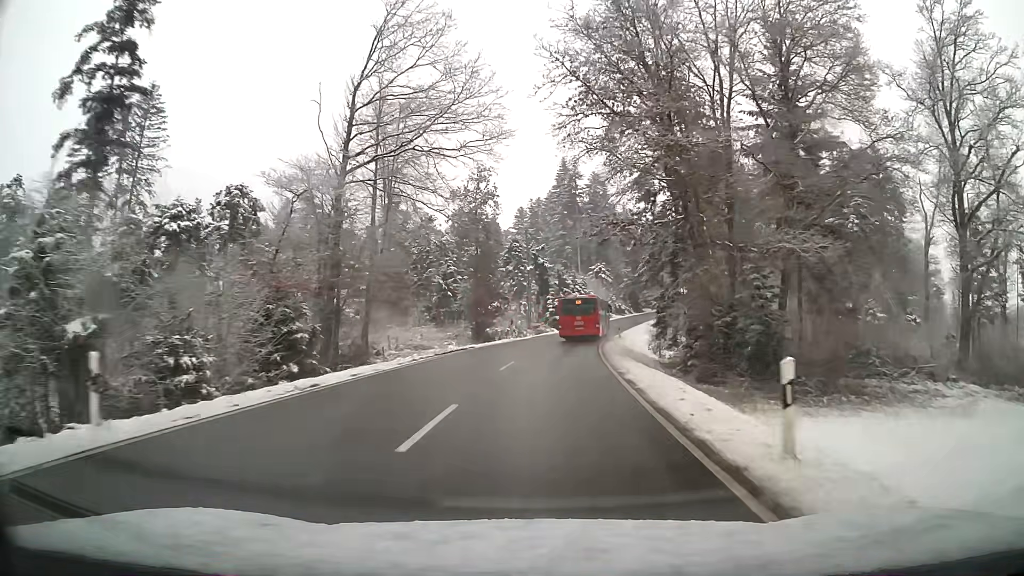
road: tertiary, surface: asphalt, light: Day
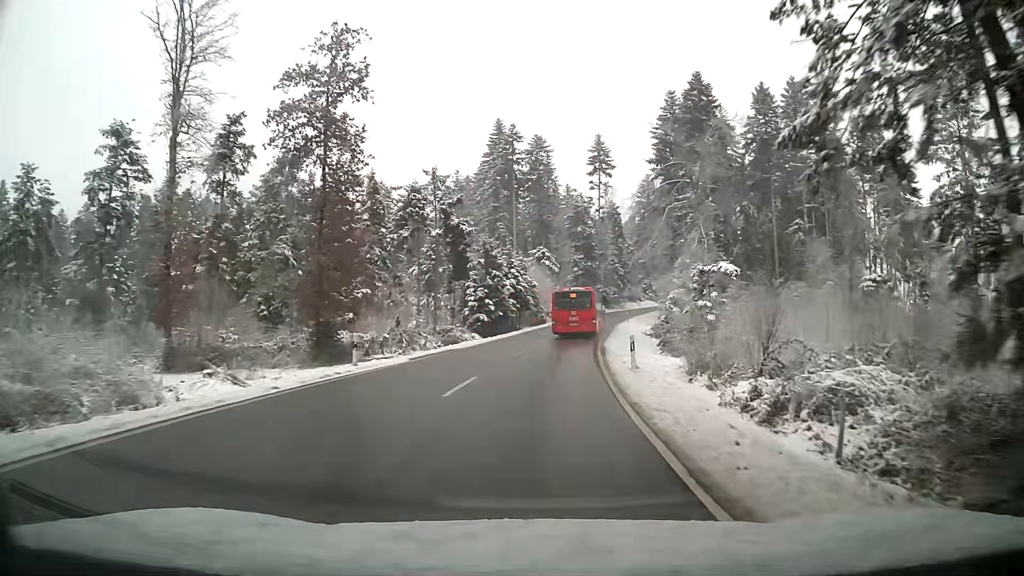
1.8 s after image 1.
(+1.5, +30.6) m; +6°
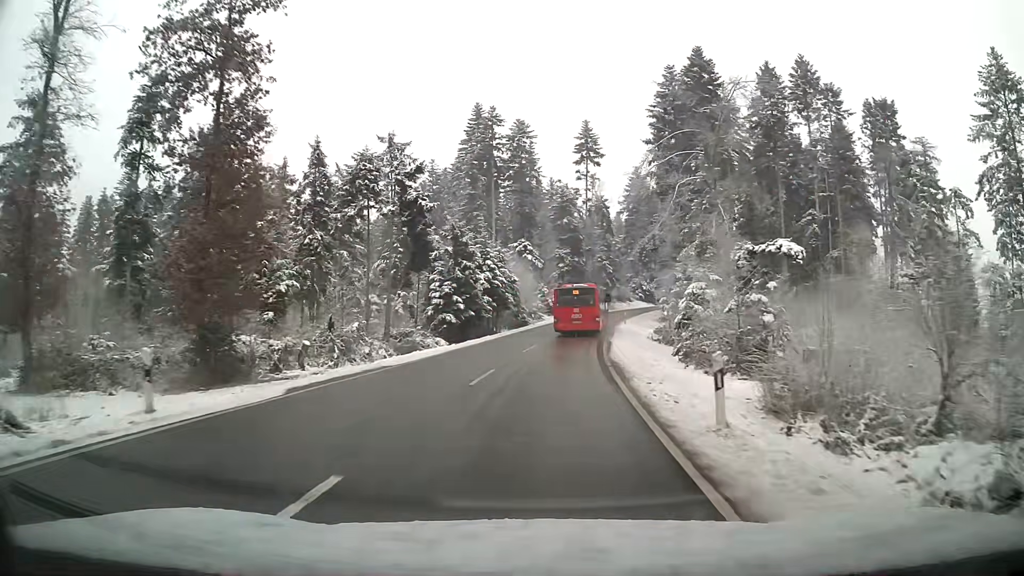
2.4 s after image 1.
(+0.1, +10.0) m; +2°
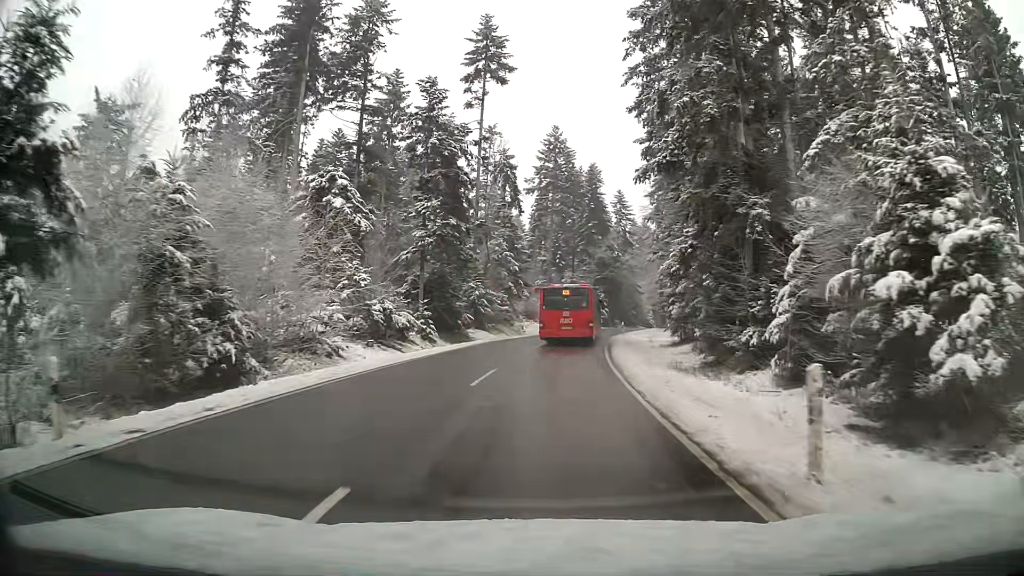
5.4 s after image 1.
(+3.8, +47.9) m; +9°
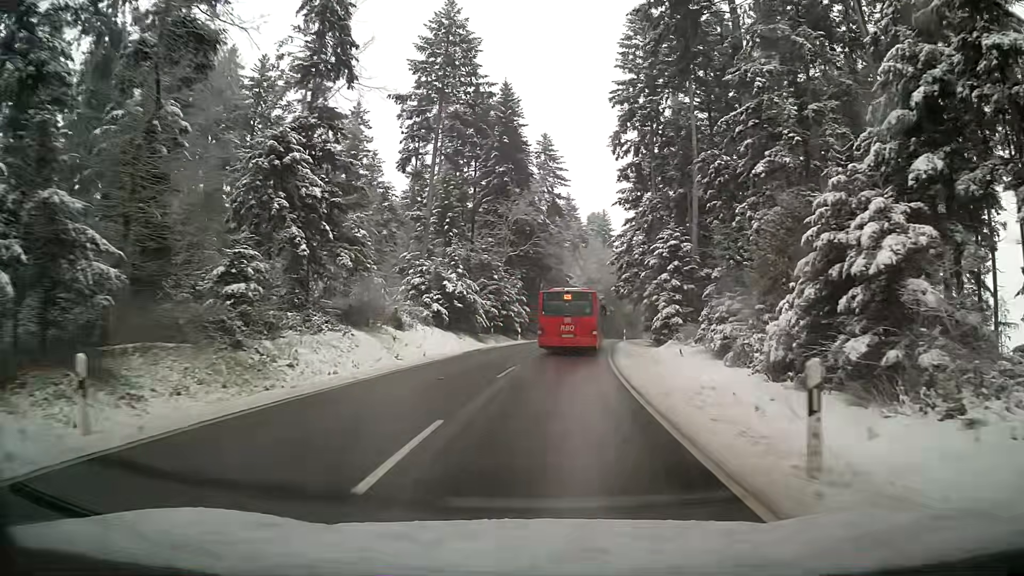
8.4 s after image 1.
(+3.0, +43.5) m; +8°
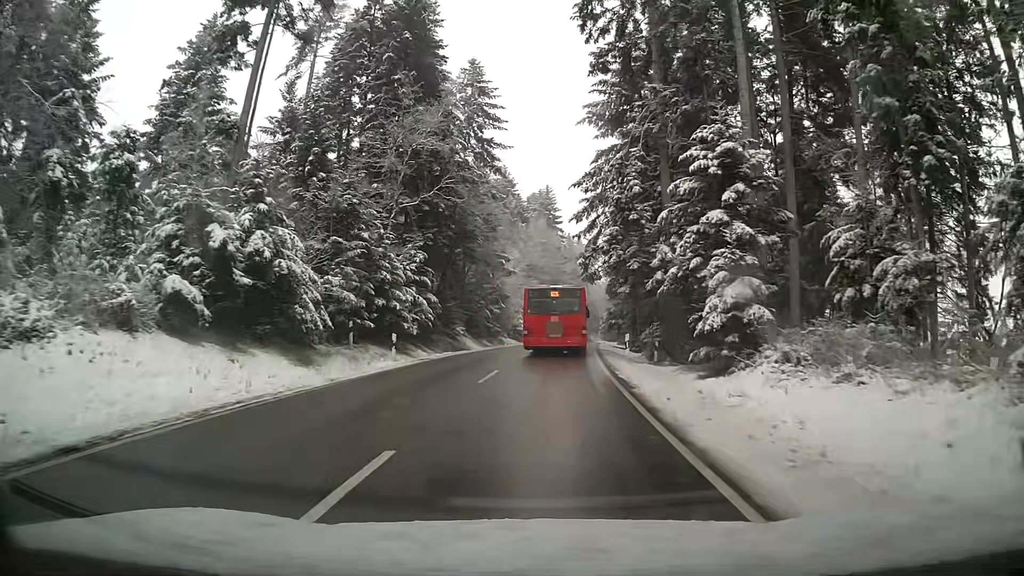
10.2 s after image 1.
(+1.4, +26.3) m; +5°
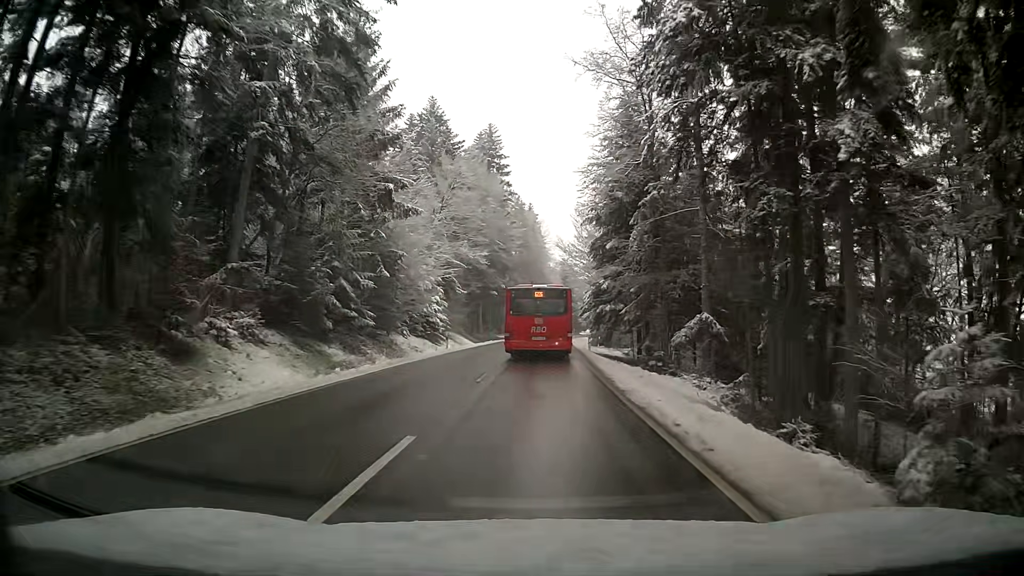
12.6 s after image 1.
(+1.0, +34.6) m; +4°
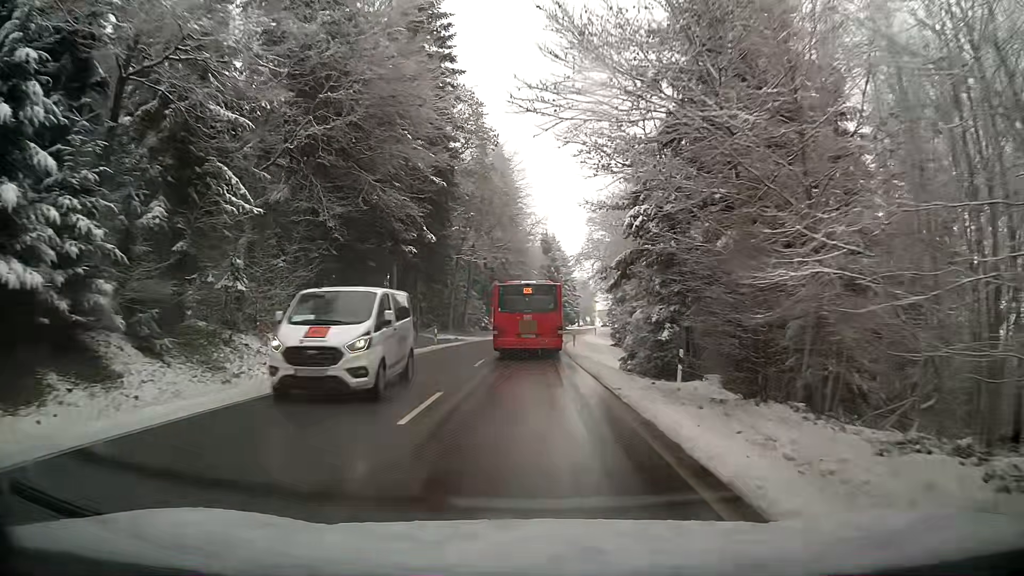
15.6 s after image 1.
(+1.4, +42.9) m; +3°
